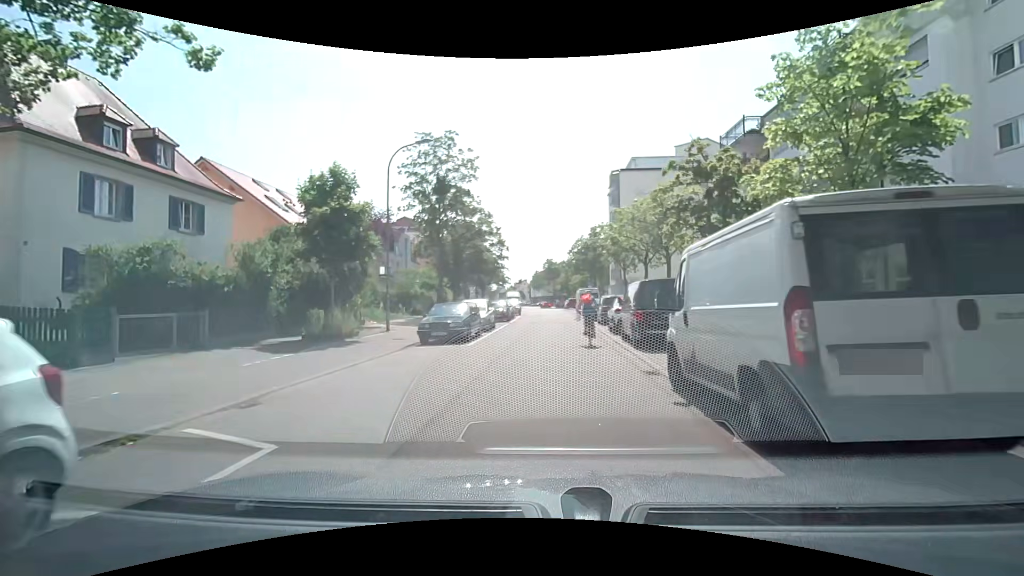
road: residential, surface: asphalt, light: Day
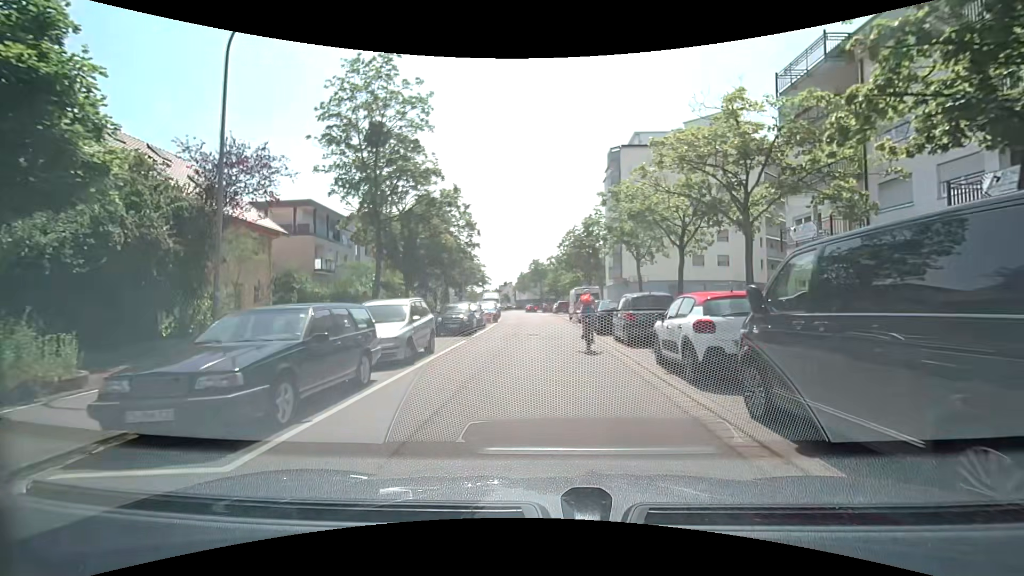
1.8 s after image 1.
(+0.1, +11.8) m; +1°
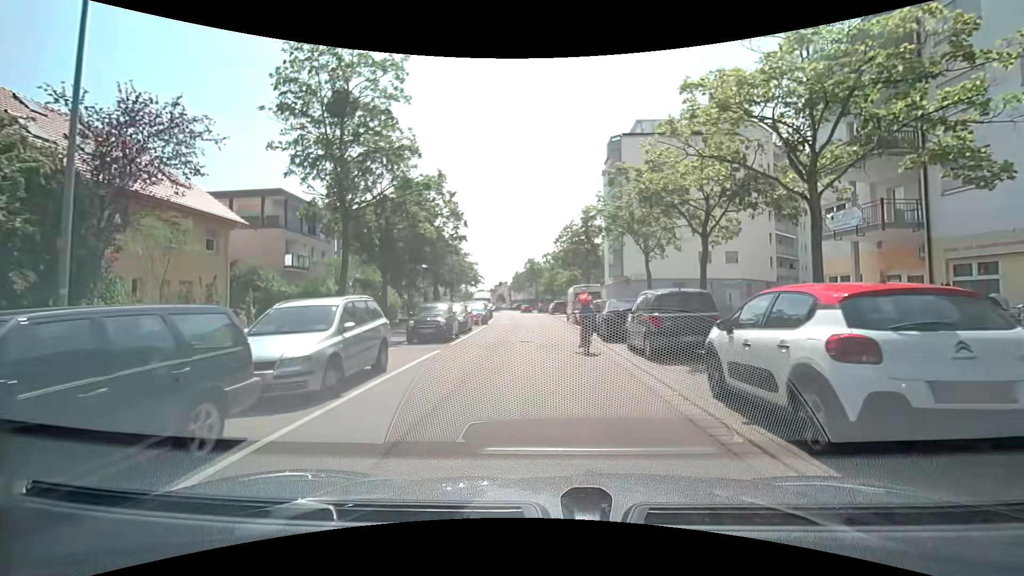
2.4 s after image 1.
(0.0, +3.9) m; +1°
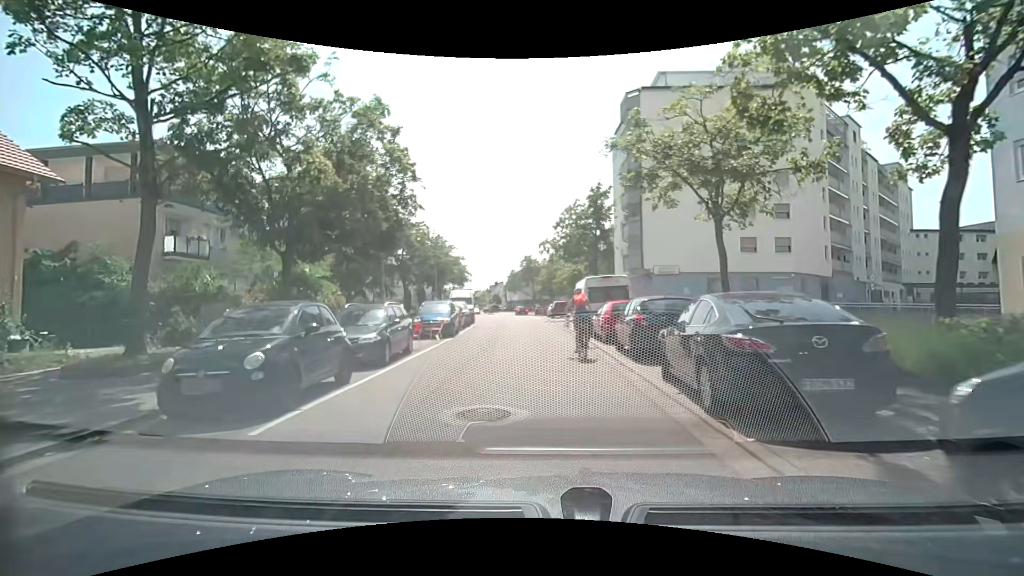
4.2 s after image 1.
(0.0, +11.3) m; +1°
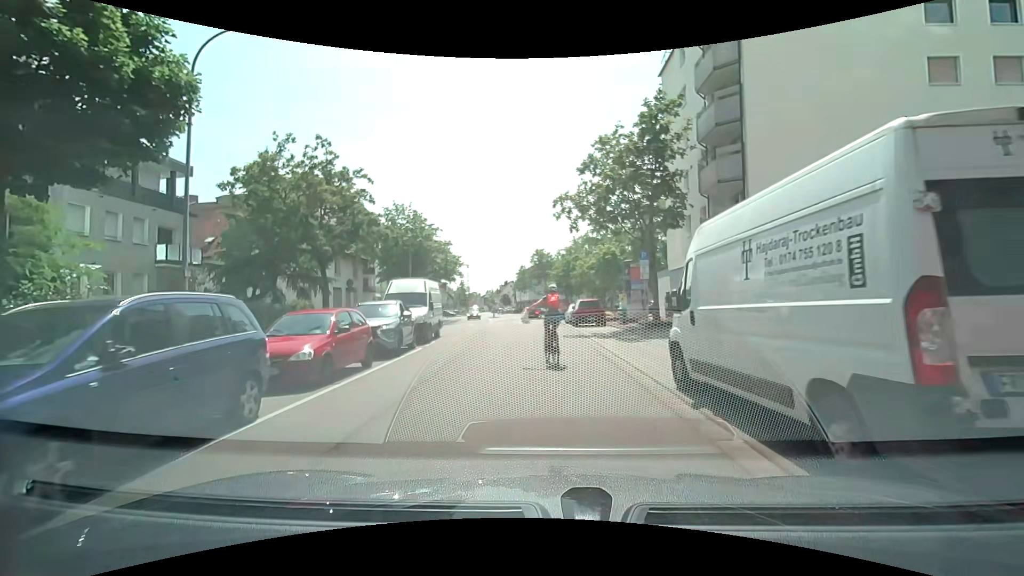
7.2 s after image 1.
(-0.4, +17.9) m; -1°
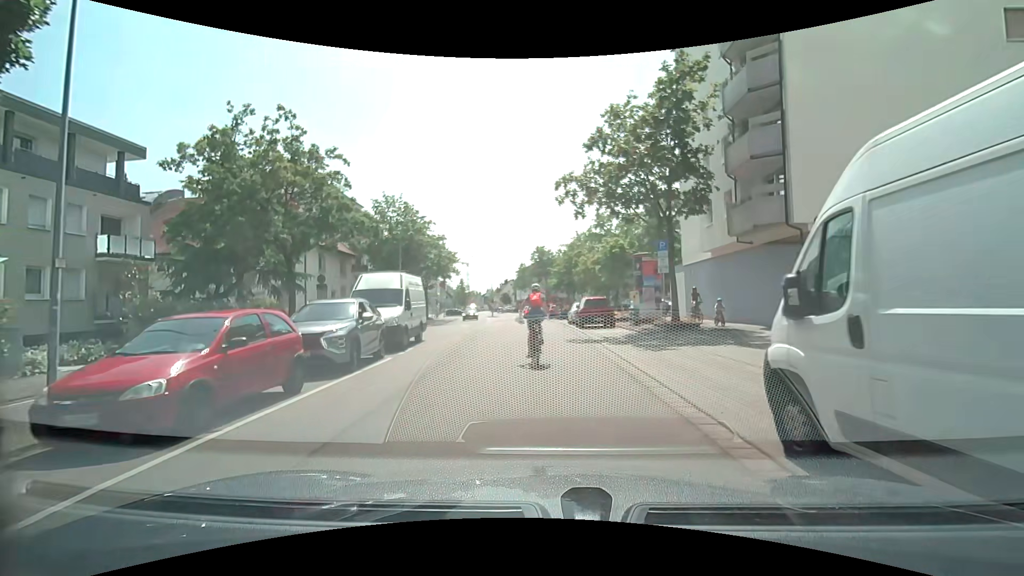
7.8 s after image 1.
(0.0, +3.5) m; 0°
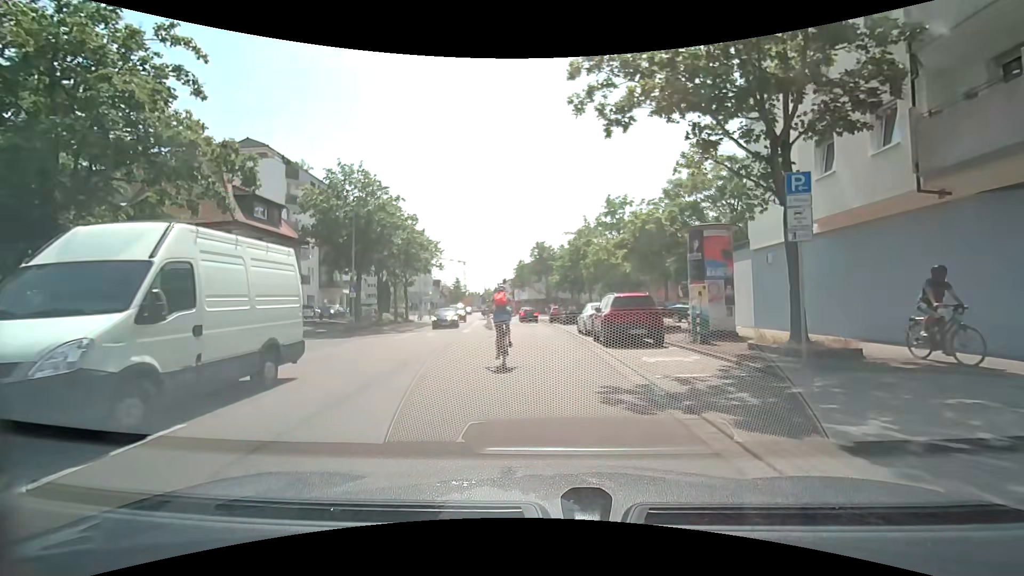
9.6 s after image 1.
(-0.1, +10.6) m; 0°
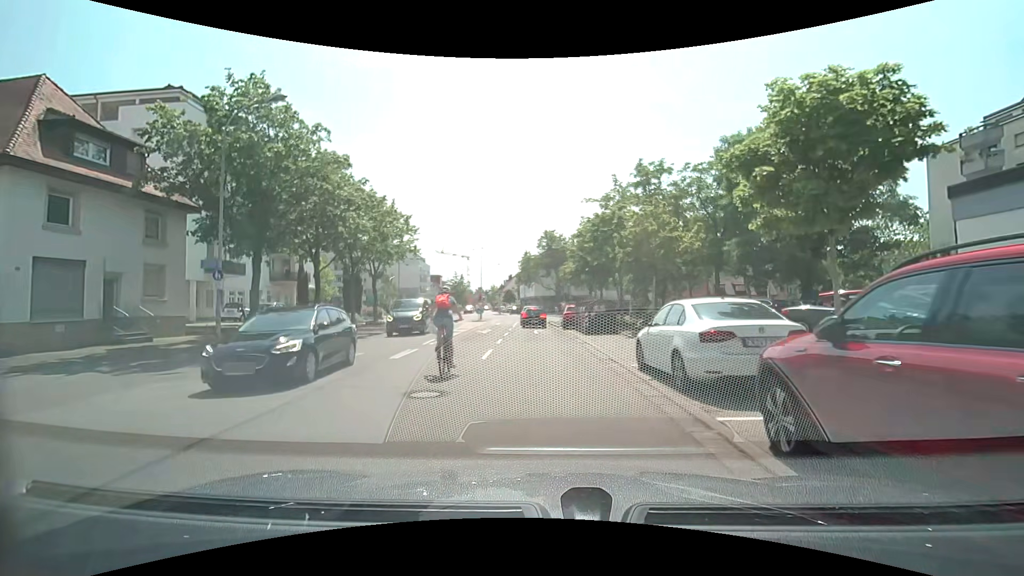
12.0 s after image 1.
(-0.3, +14.1) m; -2°
(0, +10) (0, +20) (0, +30) (0, +40) (-1, +50) (-1, +60) (+3, +69) (+13, +72) (+23, +72) (+33, +72) m
